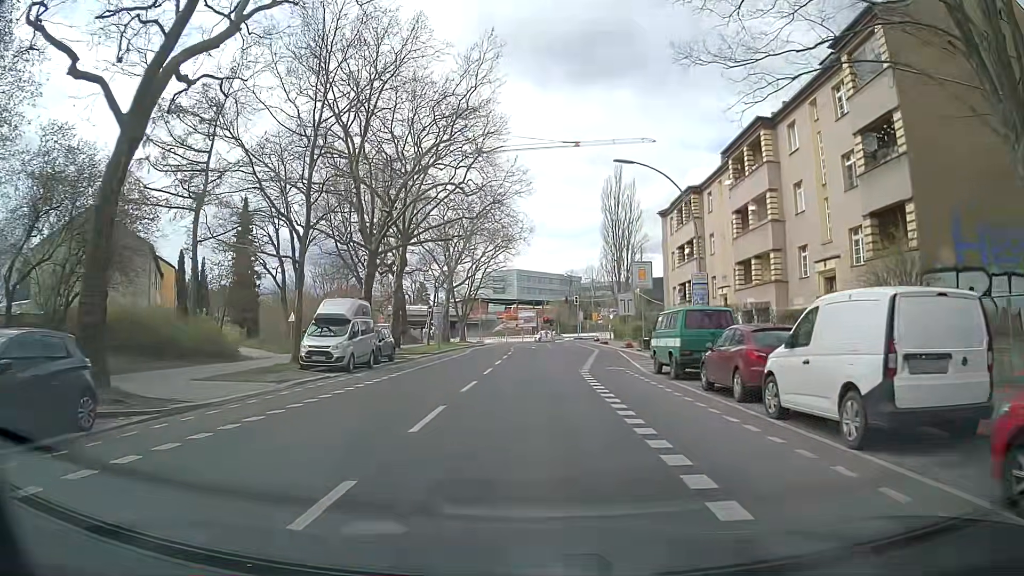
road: secondary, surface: asphalt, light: Day
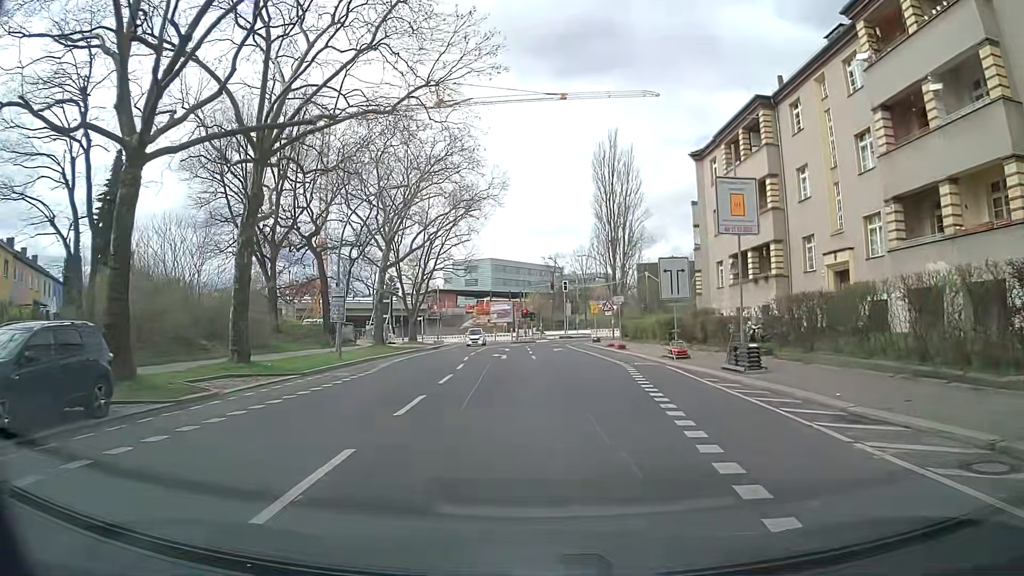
(+0.5, +22.3) m; +4°
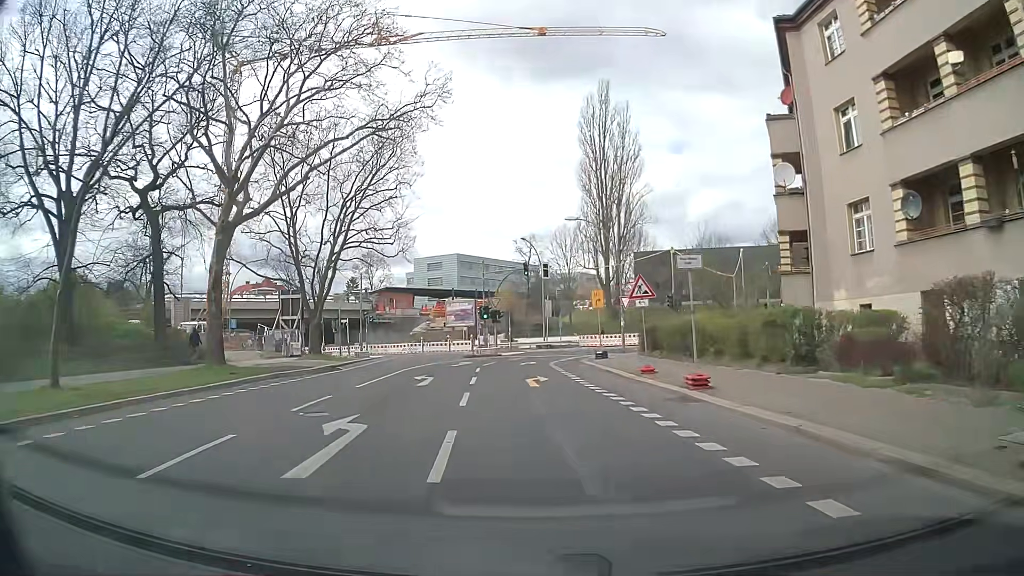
(+0.1, +22.7) m; +1°
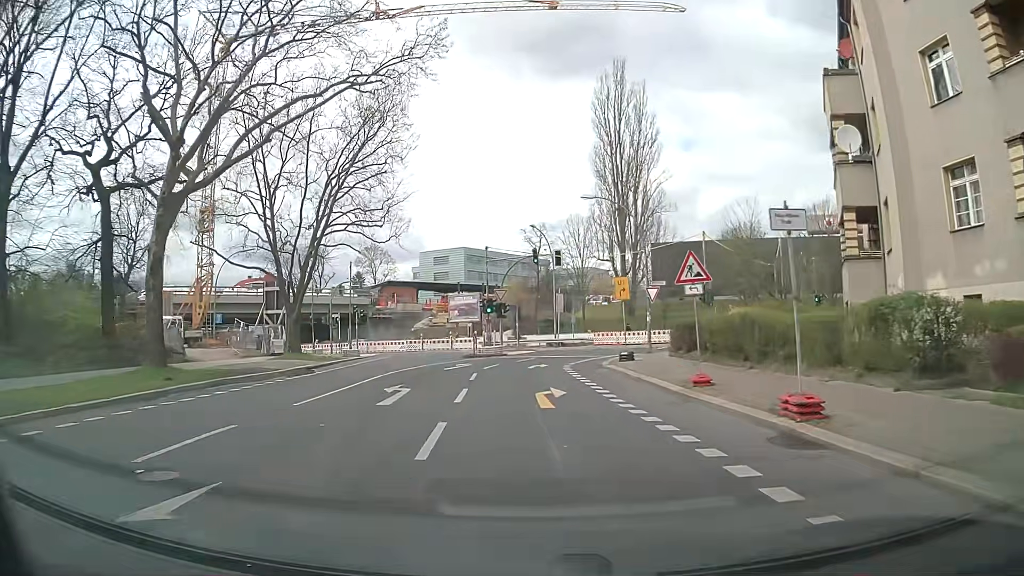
(-0.1, +5.6) m; -1°
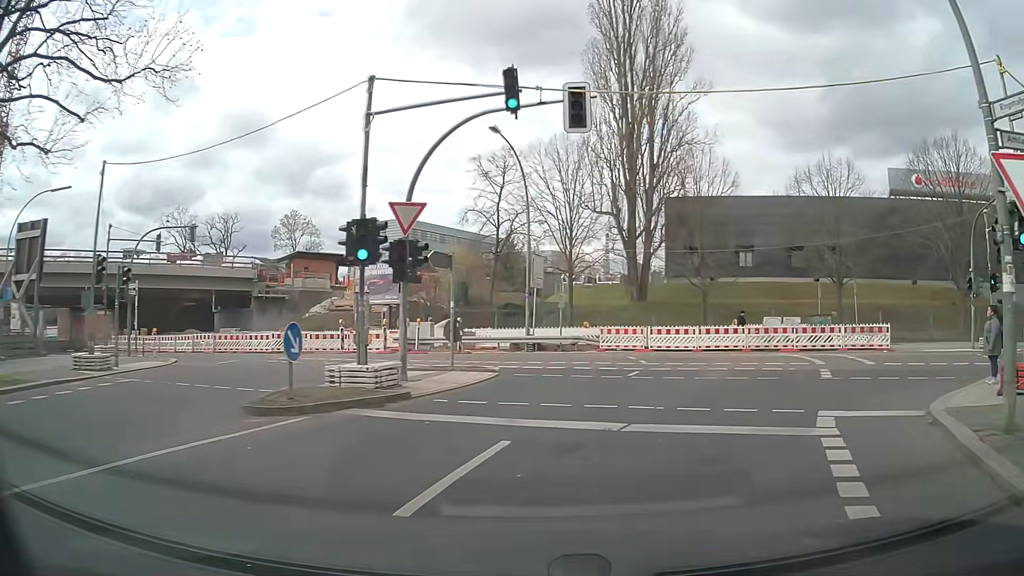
(-0.4, +25.5) m; +4°
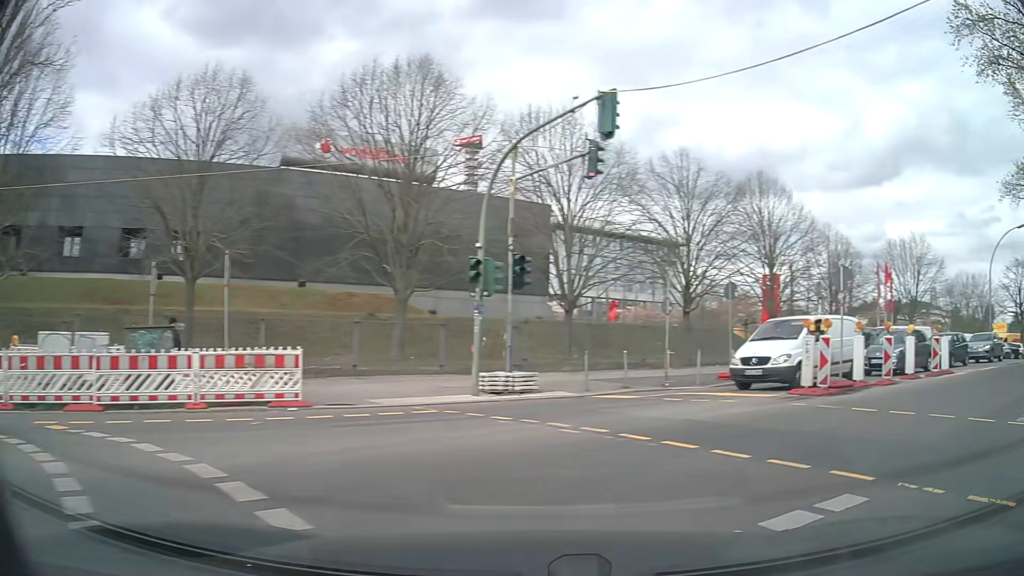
(+5.3, +14.7) m; +56°
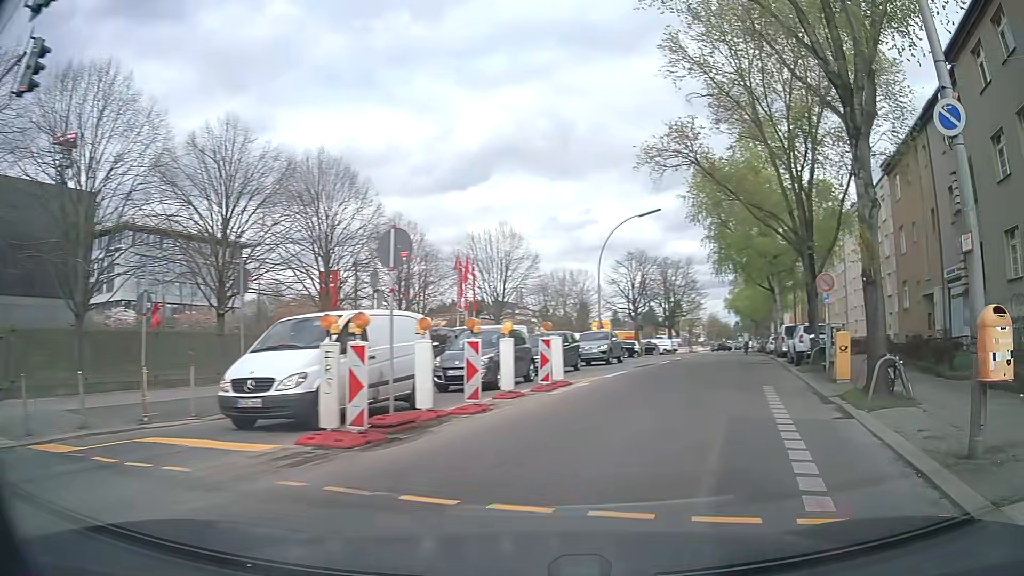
(+2.2, +6.1) m; +37°
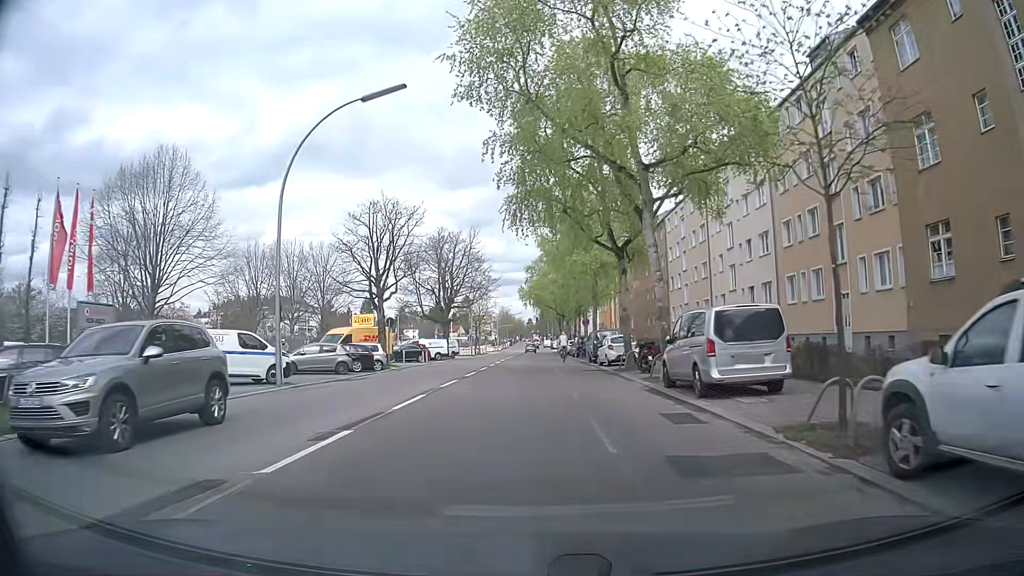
(+5.7, +24.3) m; +17°
(0, +10) (0, +20) (-1, +30) (-1, +40) (-1, +50) (-1, +60) (-1, +70) (-1, +80) (0, +90) (0, +100) m
